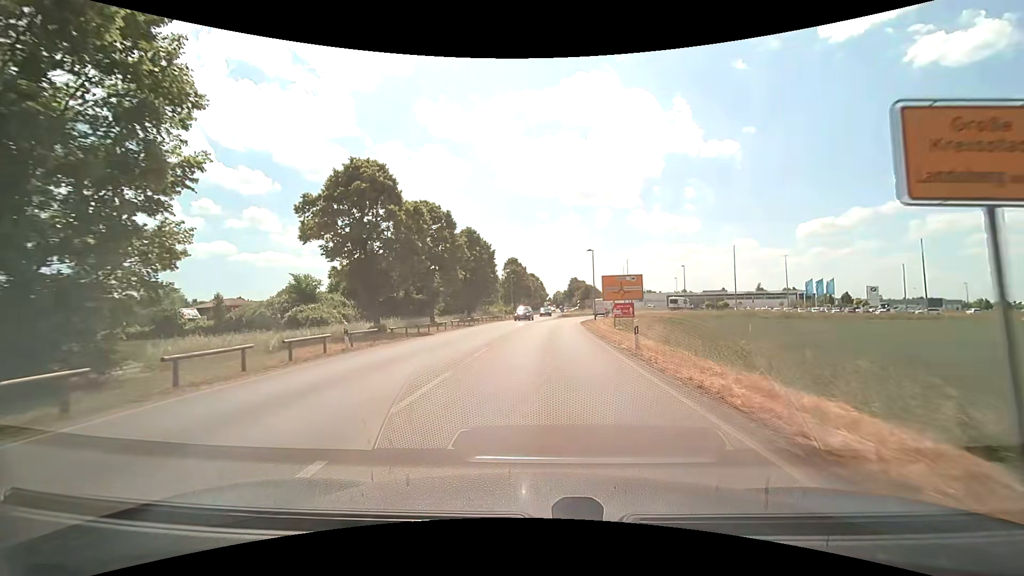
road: secondary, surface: asphalt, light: Day
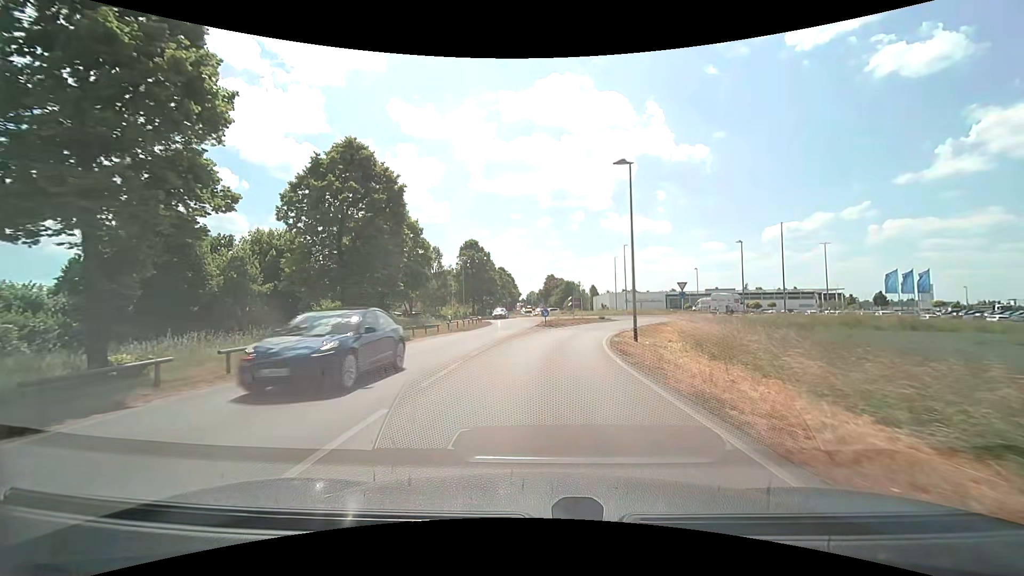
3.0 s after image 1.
(+0.8, +33.3) m; +3°
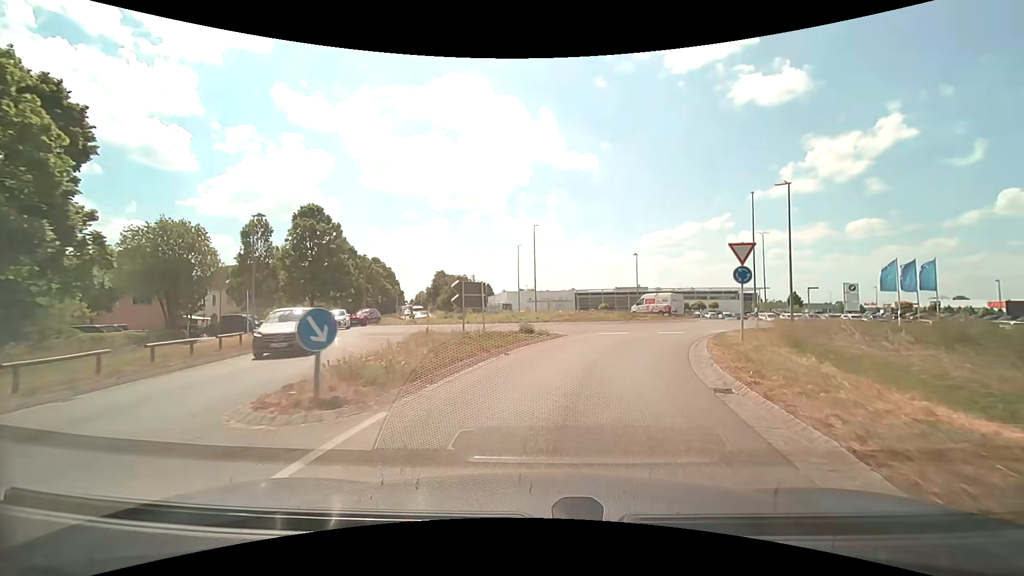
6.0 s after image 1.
(+1.7, +27.7) m; +12°
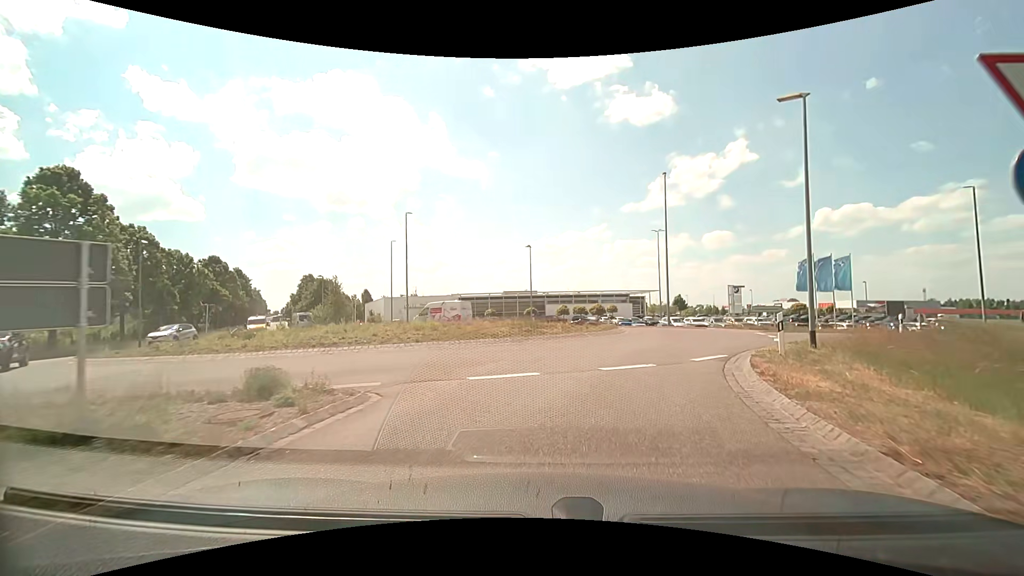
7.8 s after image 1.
(+1.6, +13.5) m; +13°
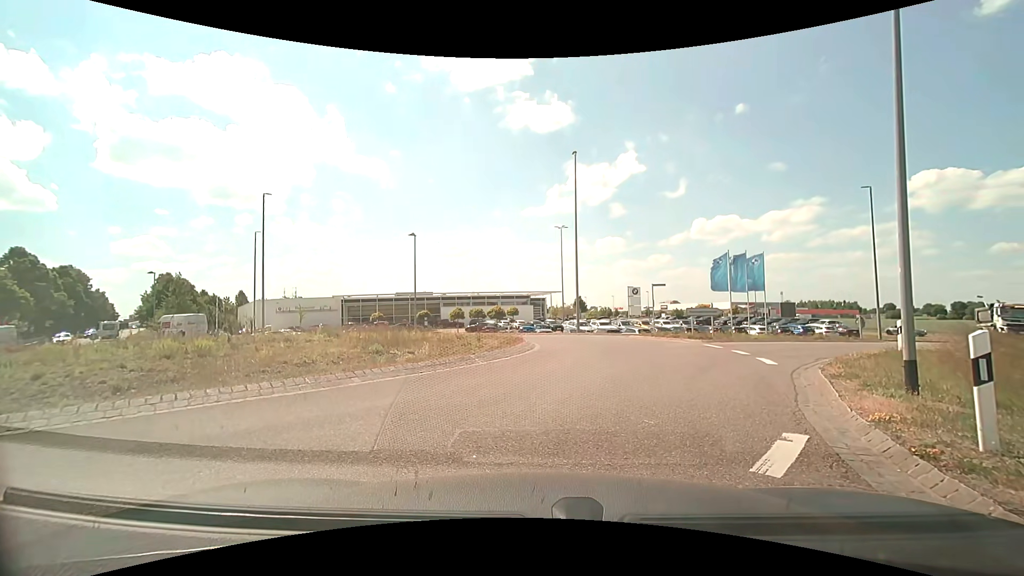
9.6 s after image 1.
(+0.7, +8.0) m; +12°
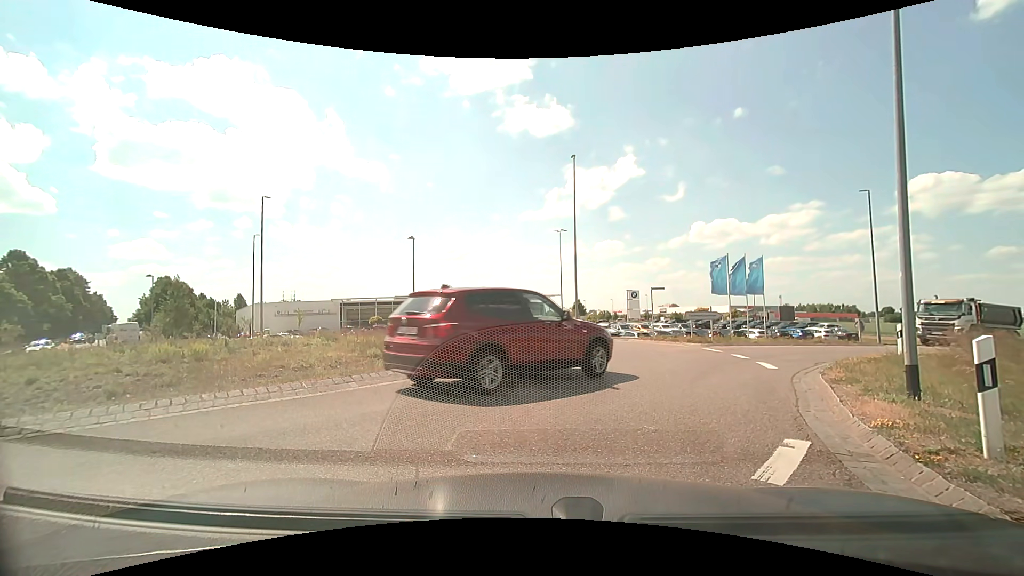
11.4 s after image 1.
(0.0, +0.2) m; 0°
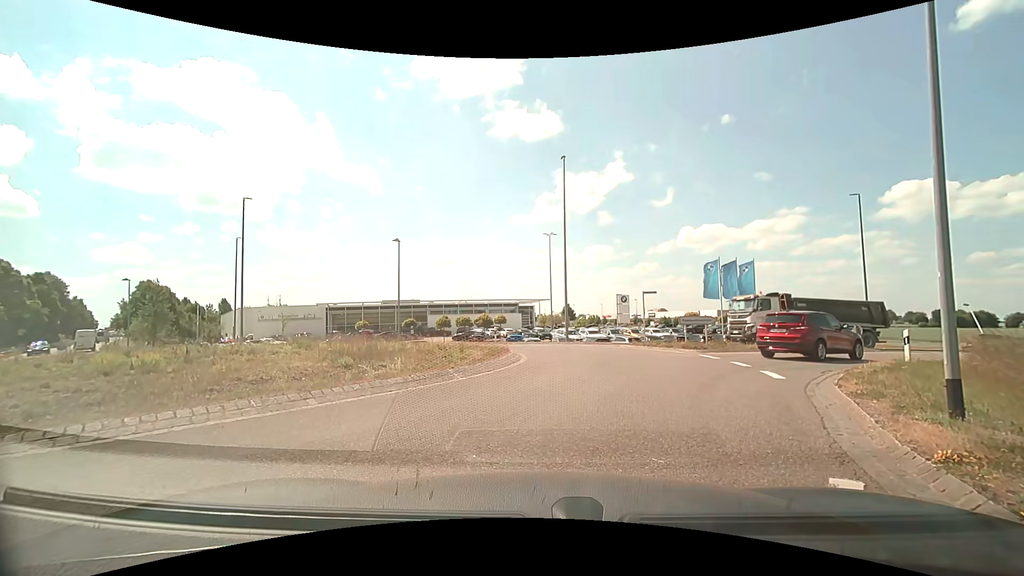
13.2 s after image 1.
(0.0, +1.1) m; +1°
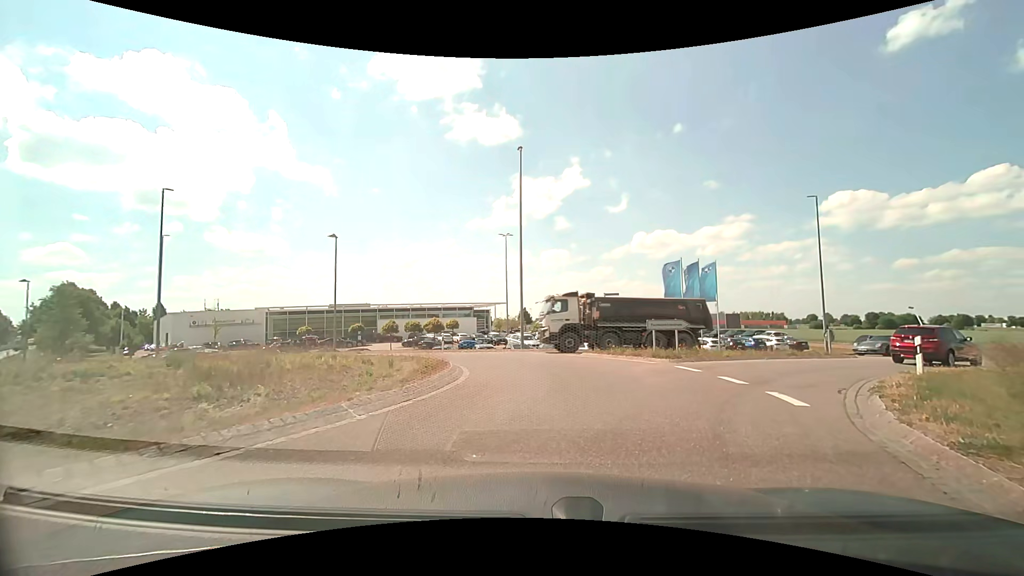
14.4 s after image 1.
(+0.1, +3.5) m; +5°
